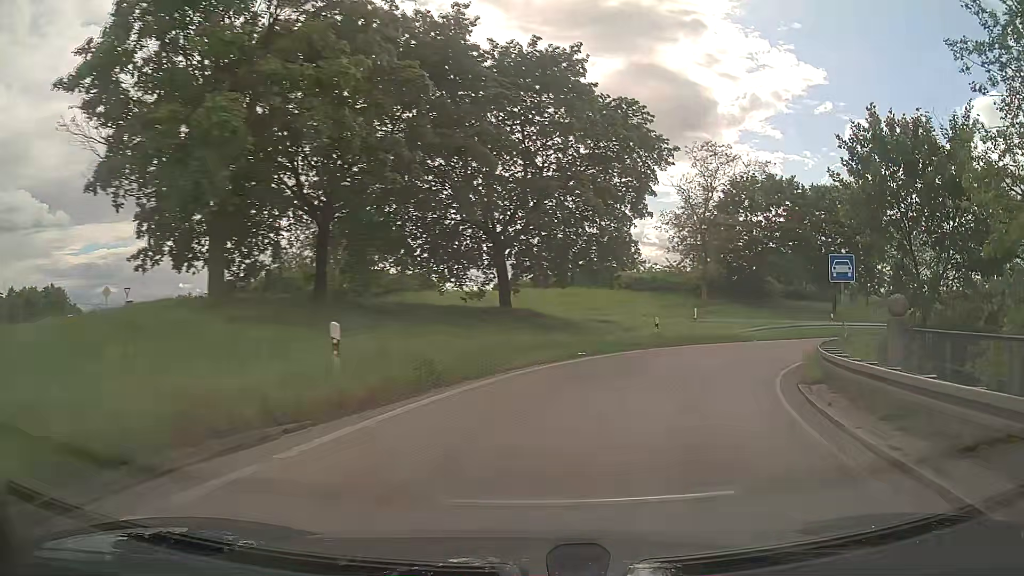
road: trunk_link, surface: asphalt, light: Day
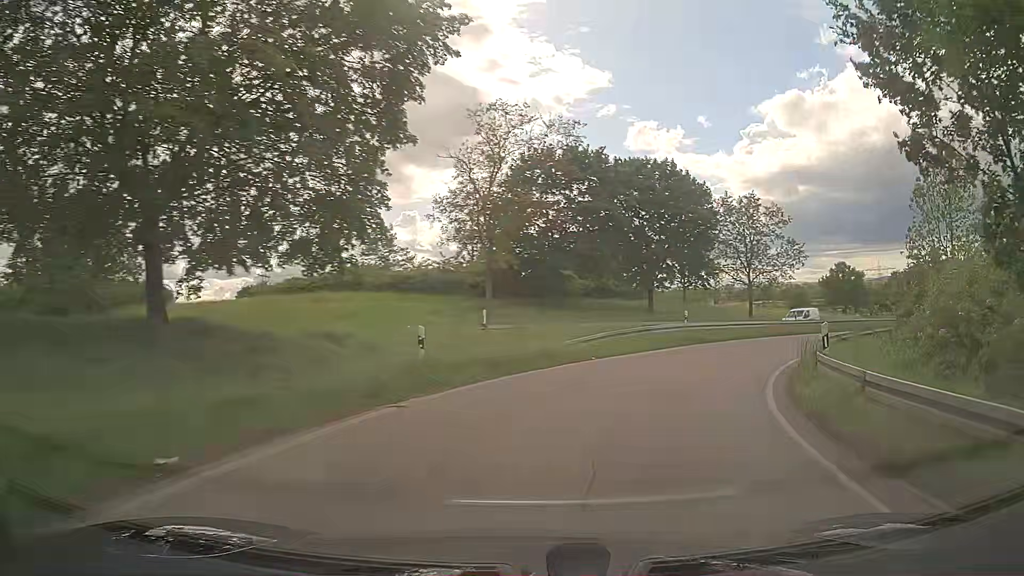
(+2.2, +13.6) m; +19°
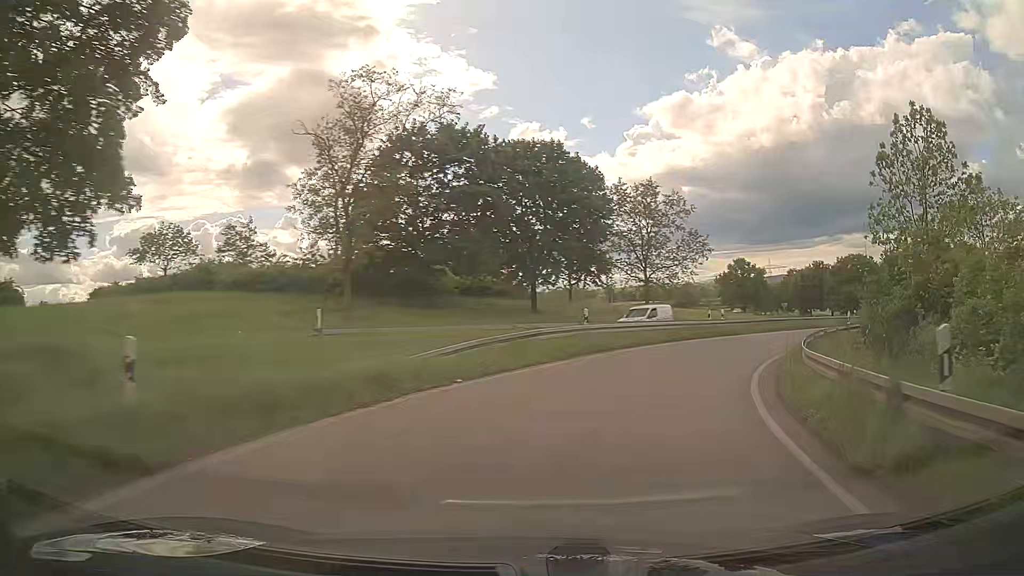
(+0.7, +7.0) m; +10°
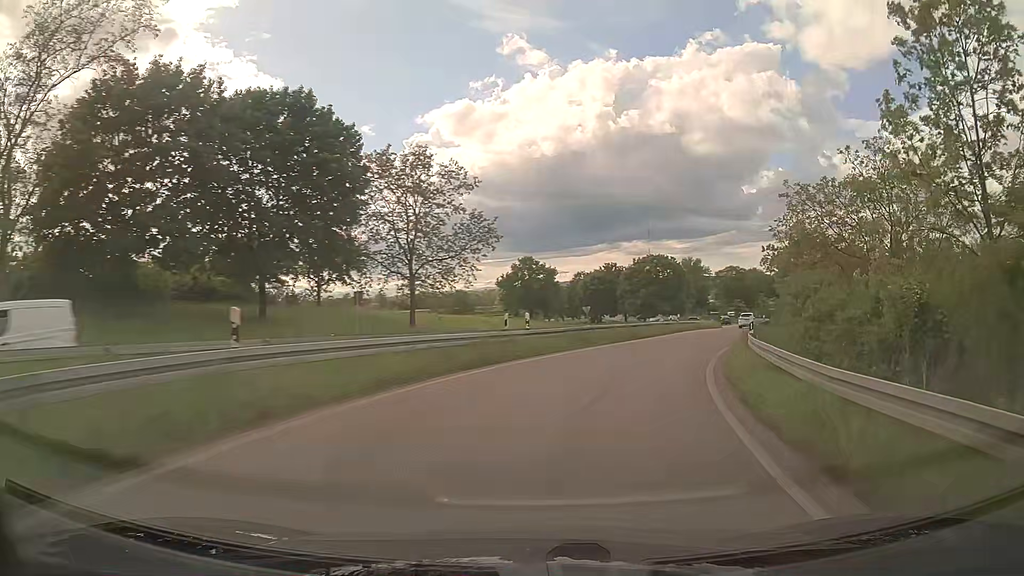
(+2.4, +14.1) m; +19°
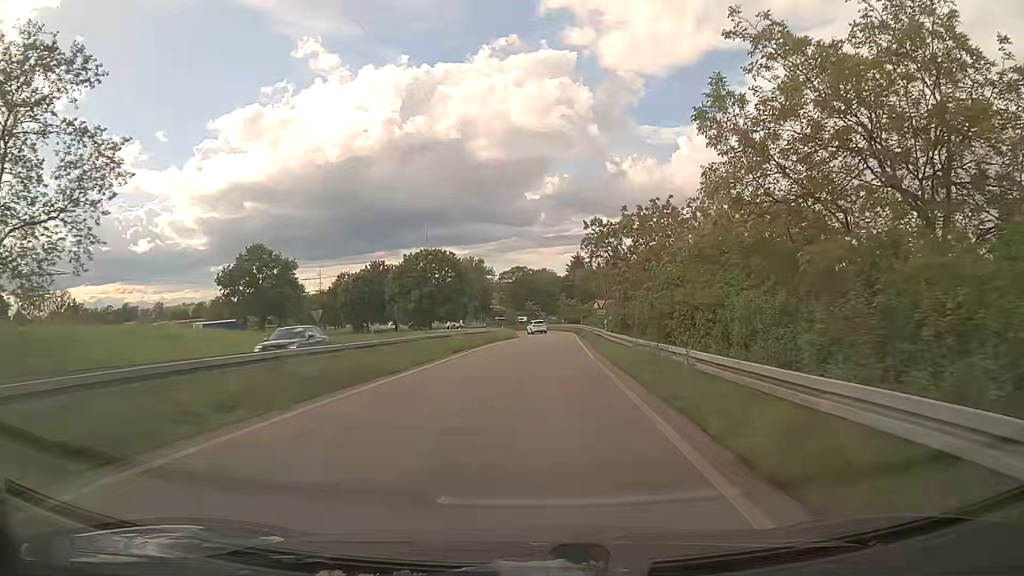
(+4.3, +22.4) m; +19°
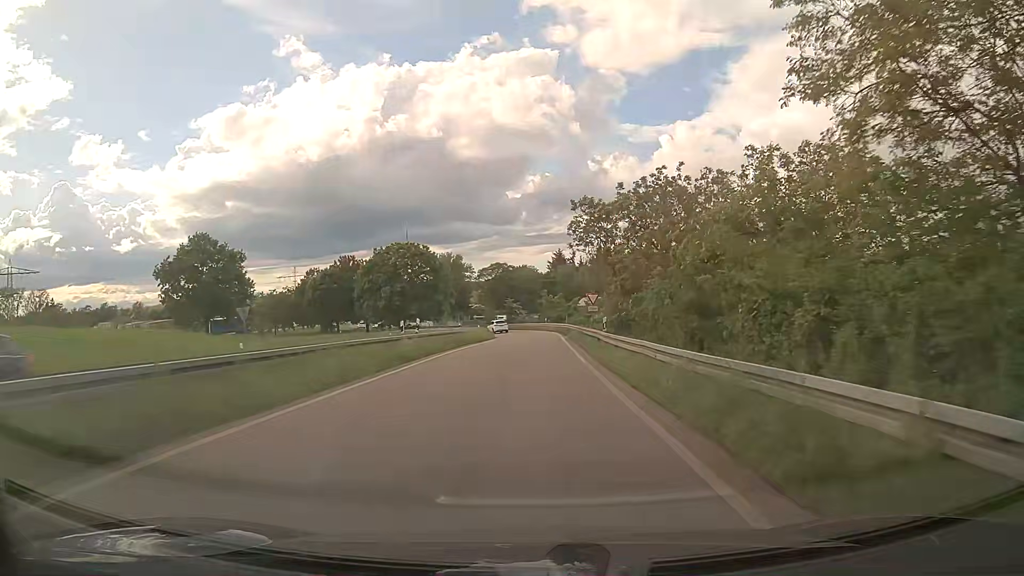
(+0.2, +8.1) m; +2°
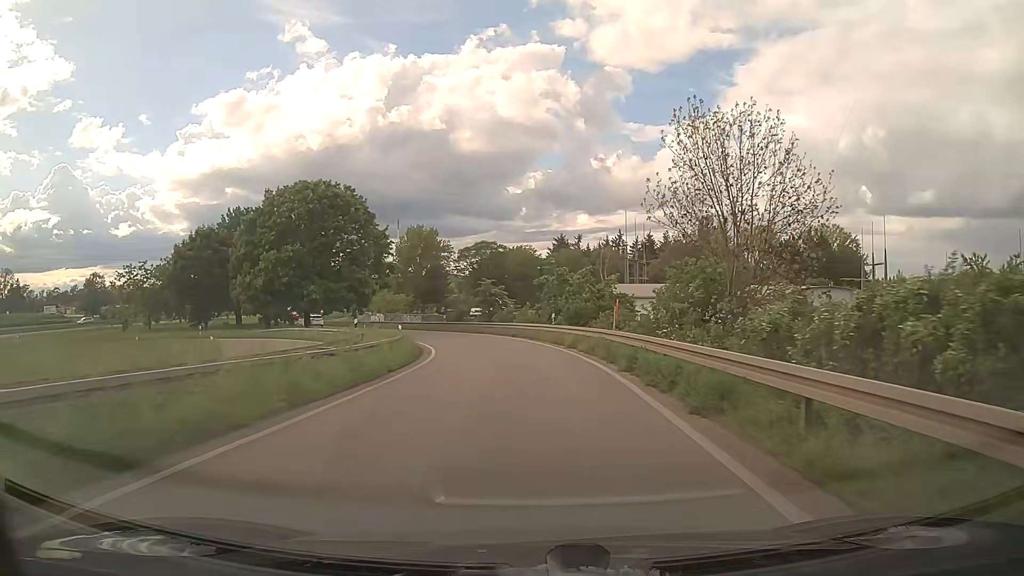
(+0.2, +43.6) m; 0°
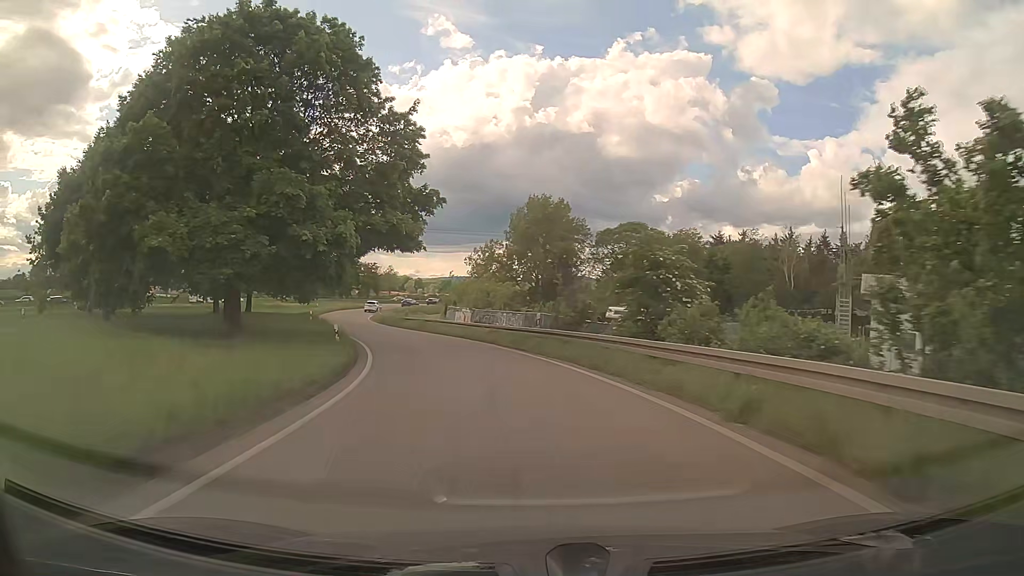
(-2.4, +36.5) m; -11°
(-1, +10) (-2, +20) (-5, +30) (-8, +39) (-12, +48) (-15, +58) (-18, +67) (-21, +77) (-22, +87) (-23, +97) m
